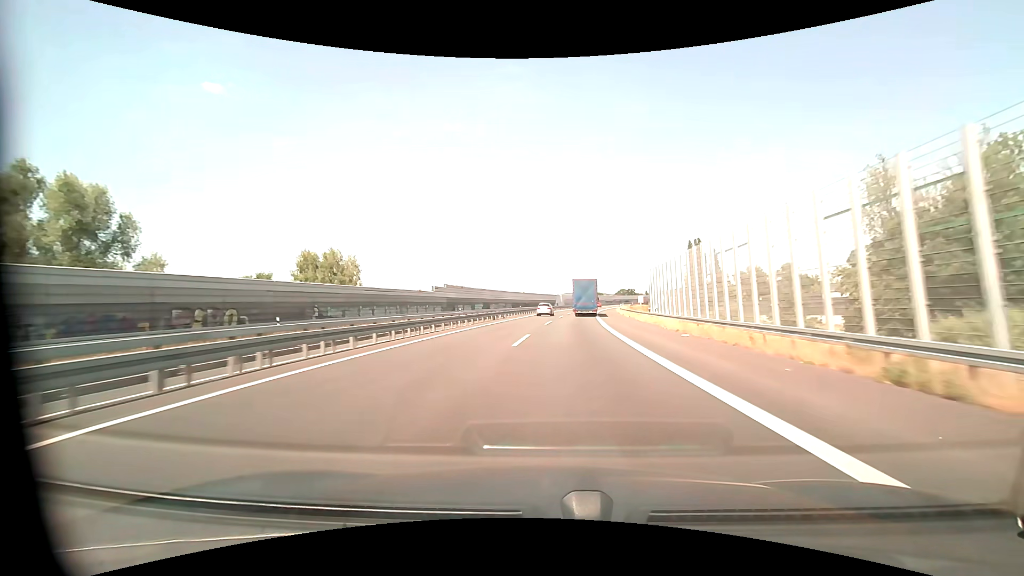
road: motorway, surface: asphalt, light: Day
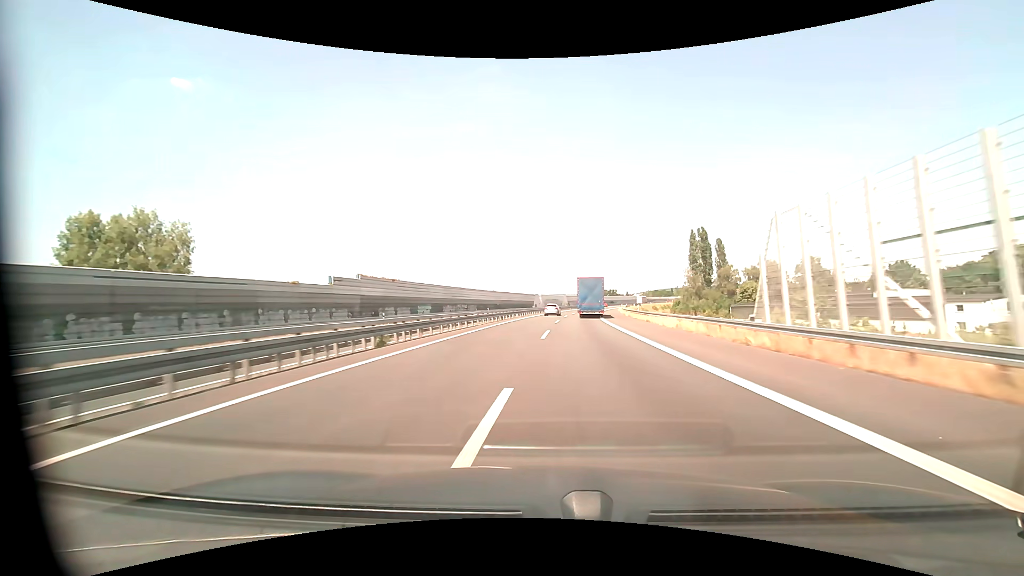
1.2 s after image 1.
(+0.6, +32.2) m; +2°
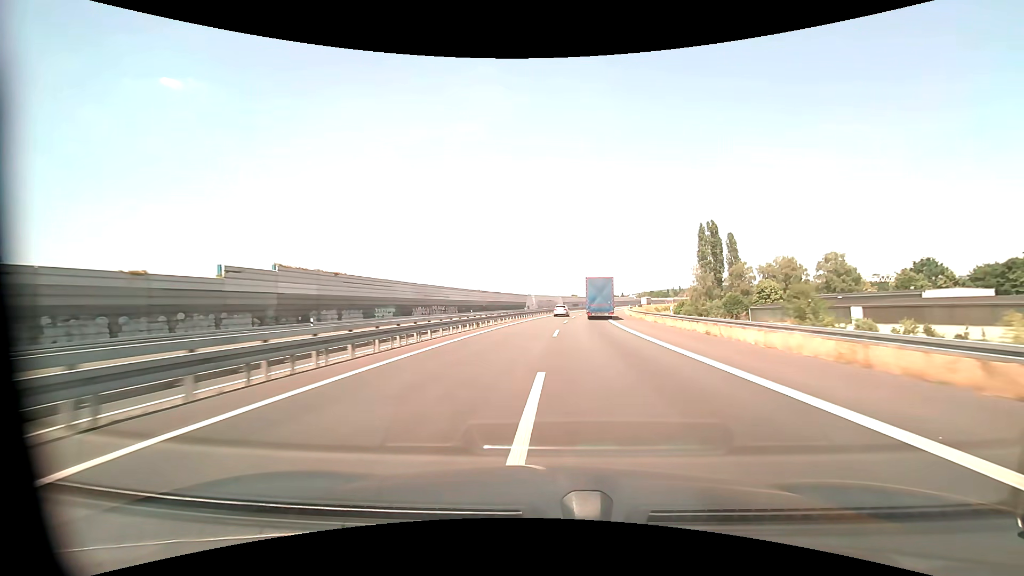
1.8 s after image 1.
(+0.1, +16.0) m; +1°
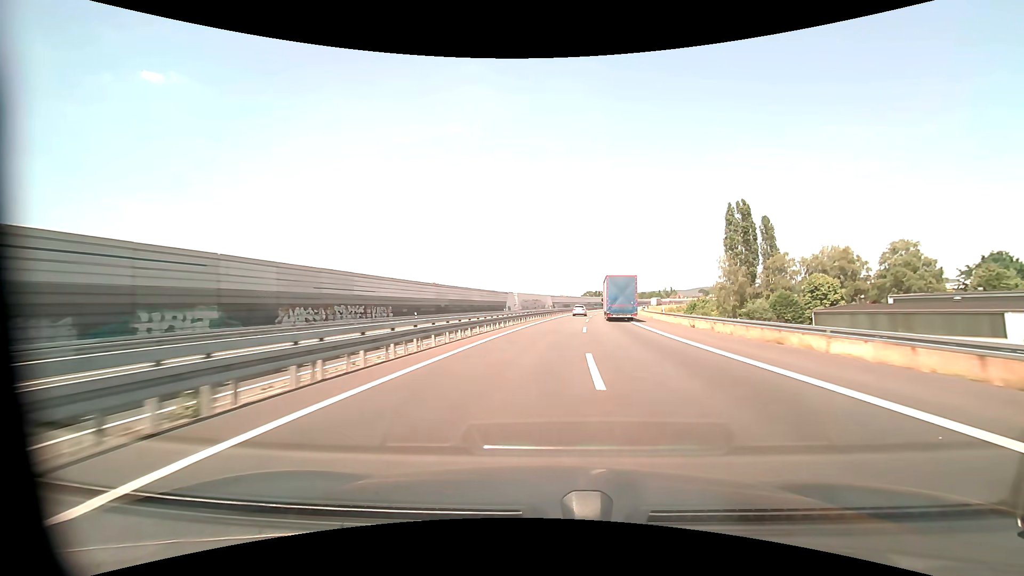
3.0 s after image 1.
(+0.3, +32.0) m; +1°
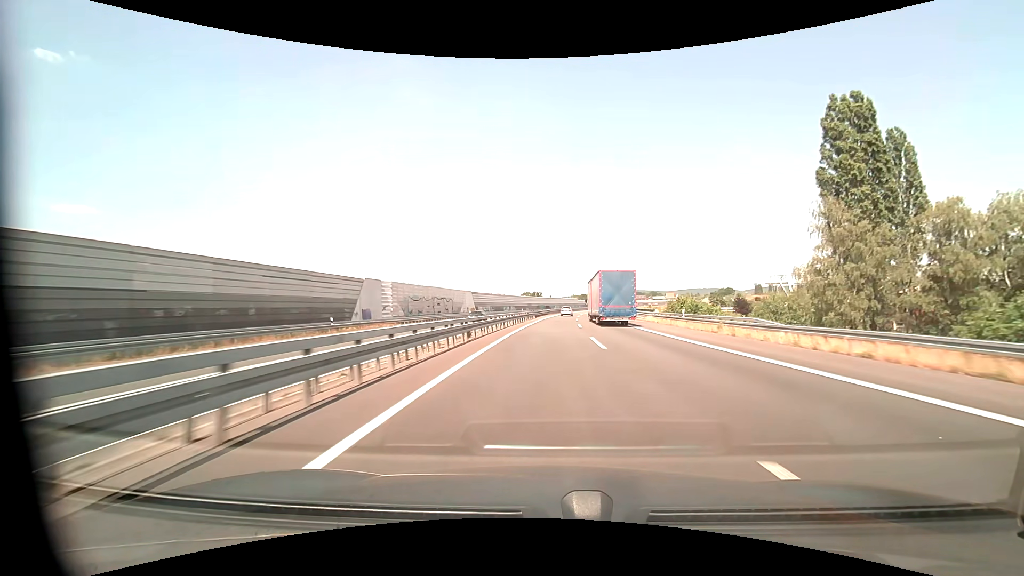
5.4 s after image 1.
(+3.8, +64.2) m; +8°
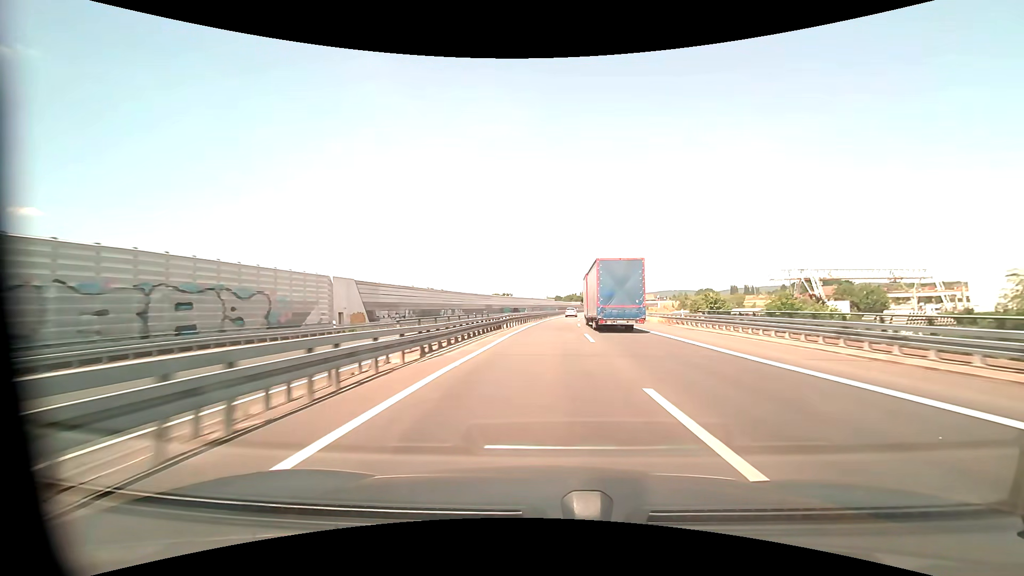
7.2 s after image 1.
(+1.5, +51.0) m; +3°
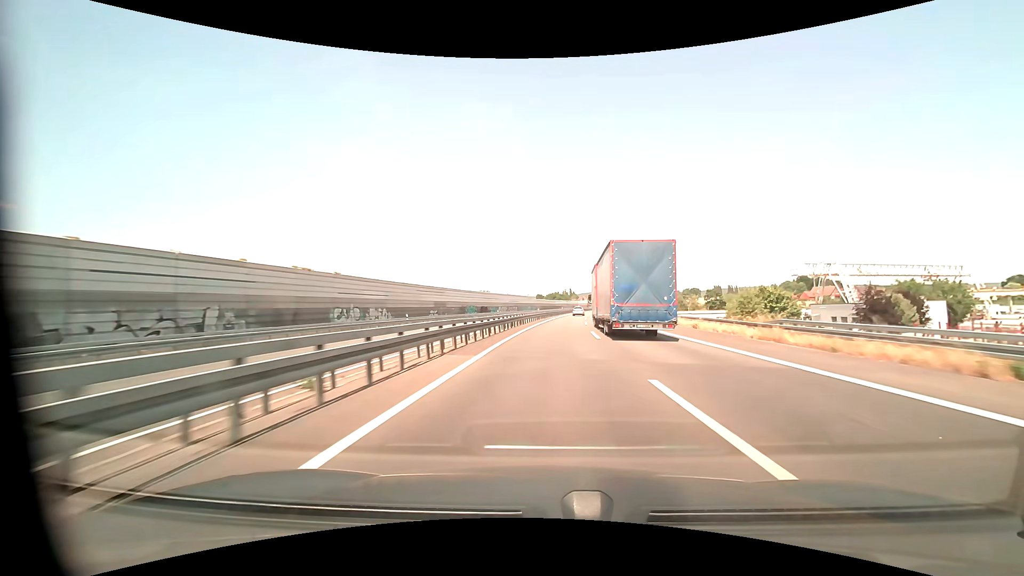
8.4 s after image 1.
(+0.6, +35.4) m; +2°
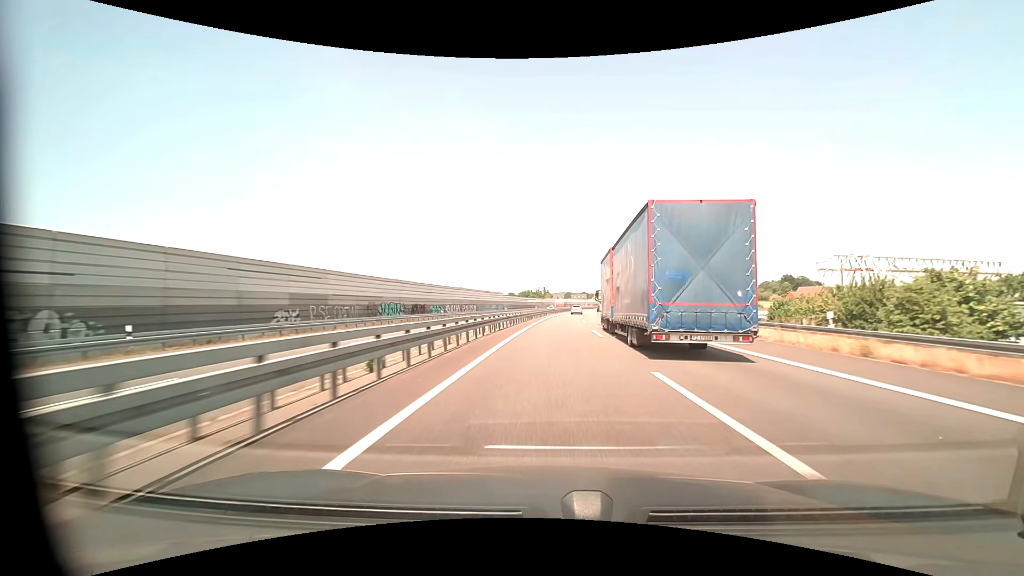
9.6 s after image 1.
(+0.9, +35.9) m; +3°
